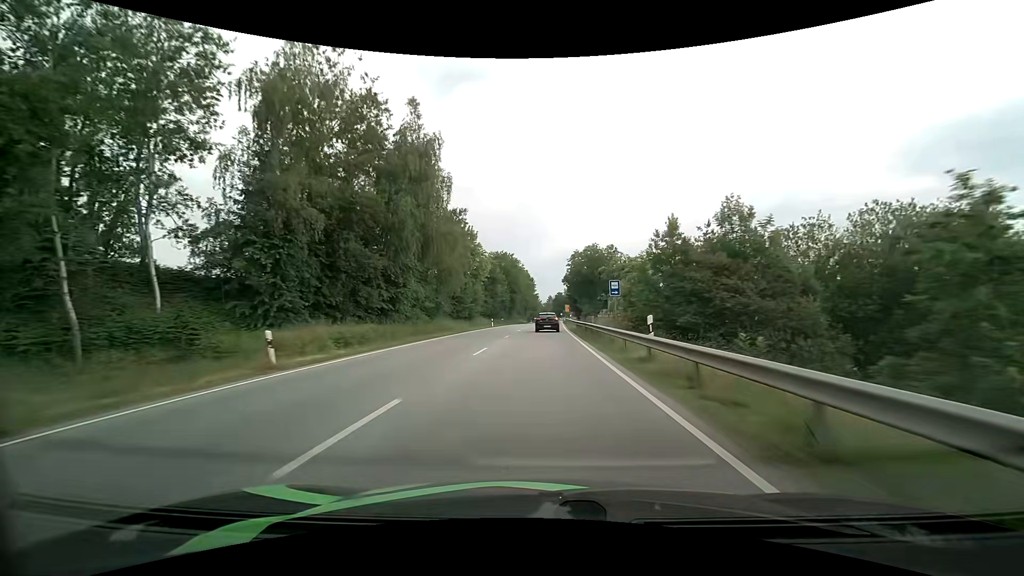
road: primary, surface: asphalt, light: Day
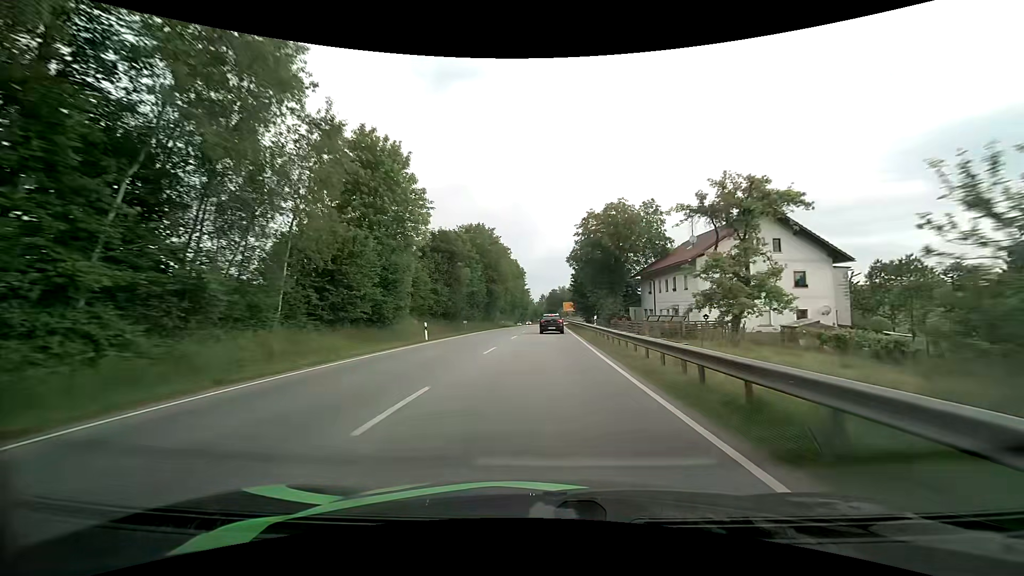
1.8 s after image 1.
(+0.3, +34.0) m; +1°
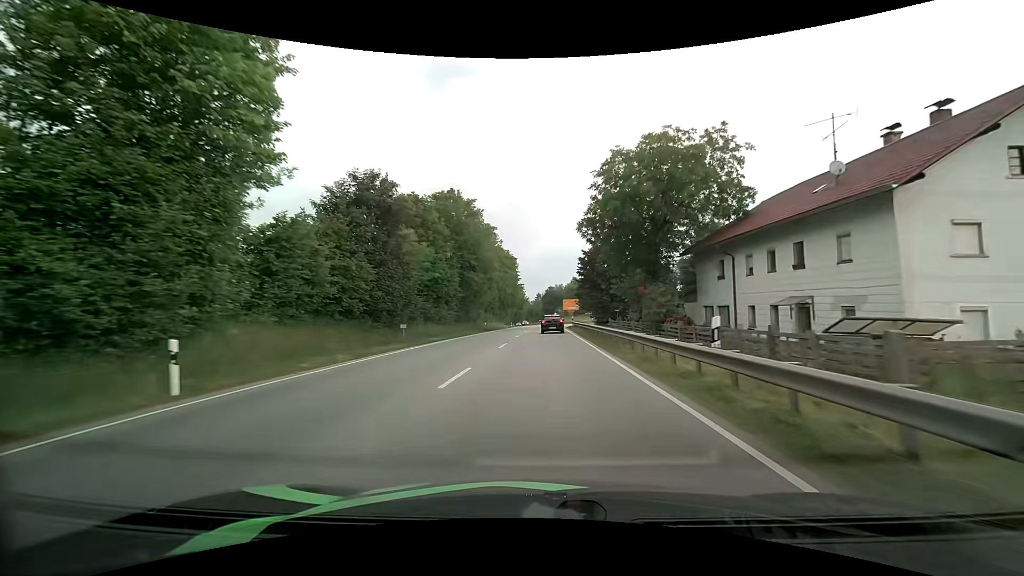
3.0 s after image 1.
(+0.1, +20.2) m; 0°
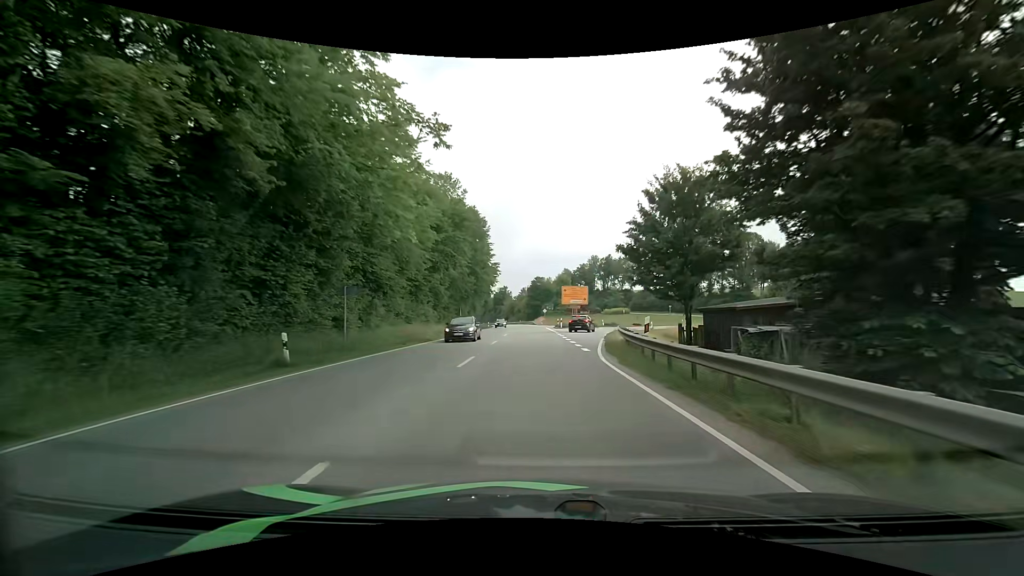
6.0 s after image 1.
(+0.4, +44.0) m; +2°
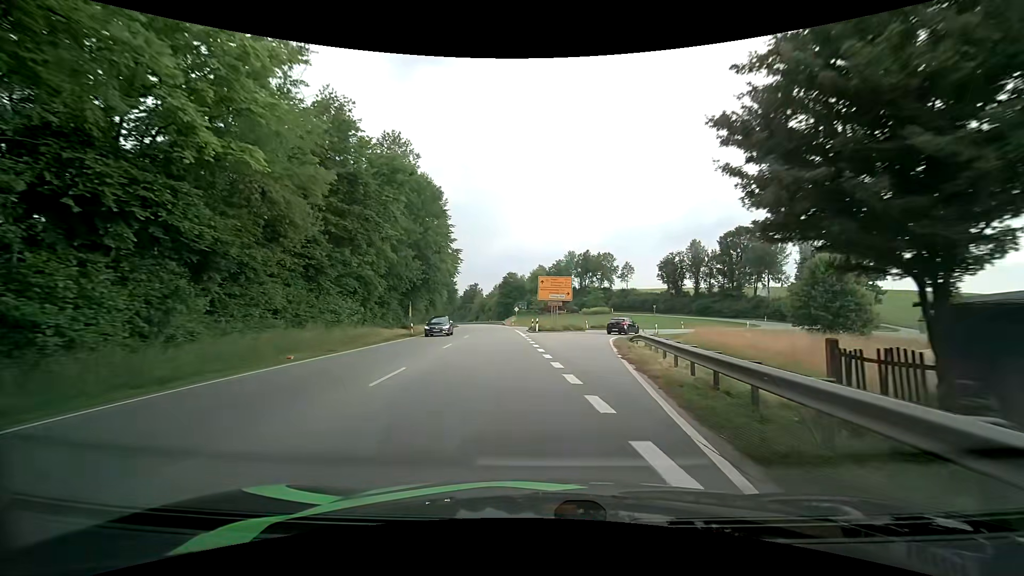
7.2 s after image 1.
(+0.3, +15.0) m; +2°
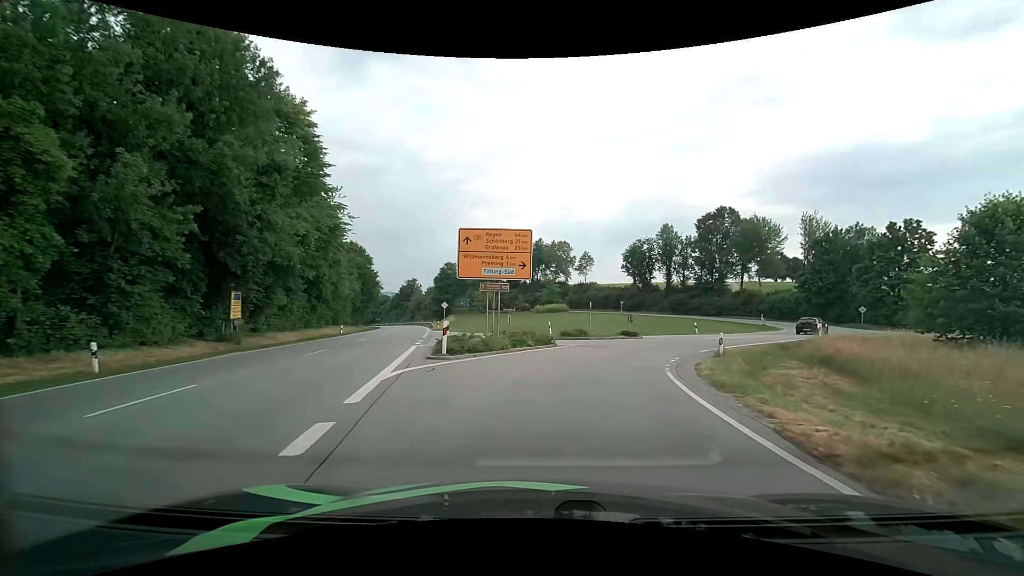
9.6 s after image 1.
(+1.4, +25.3) m; +7°
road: tertiary
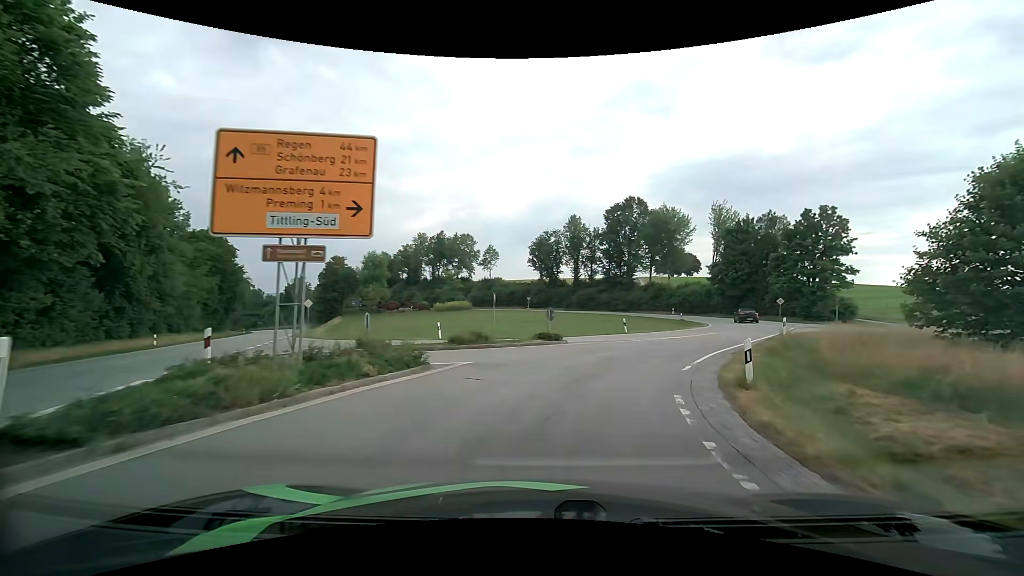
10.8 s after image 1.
(+0.8, +10.8) m; +11°
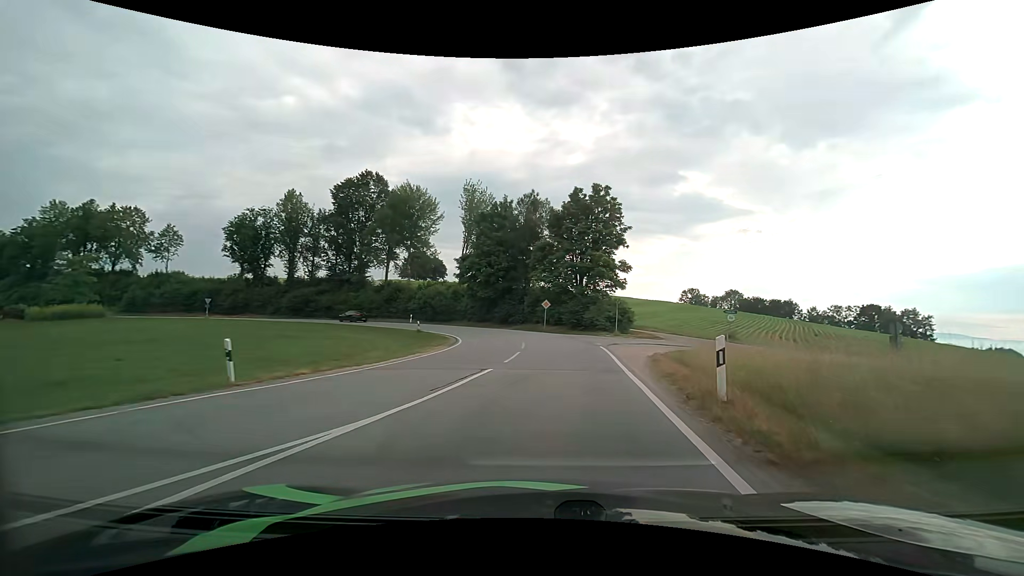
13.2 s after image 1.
(+5.9, +22.3) m; +28°
(0, +10) (+1, +20) (0, +30) (-2, +40) (-6, +49) (-12, +57) (-20, +63) (-29, +68) (-38, +72) (-48, +74) m
